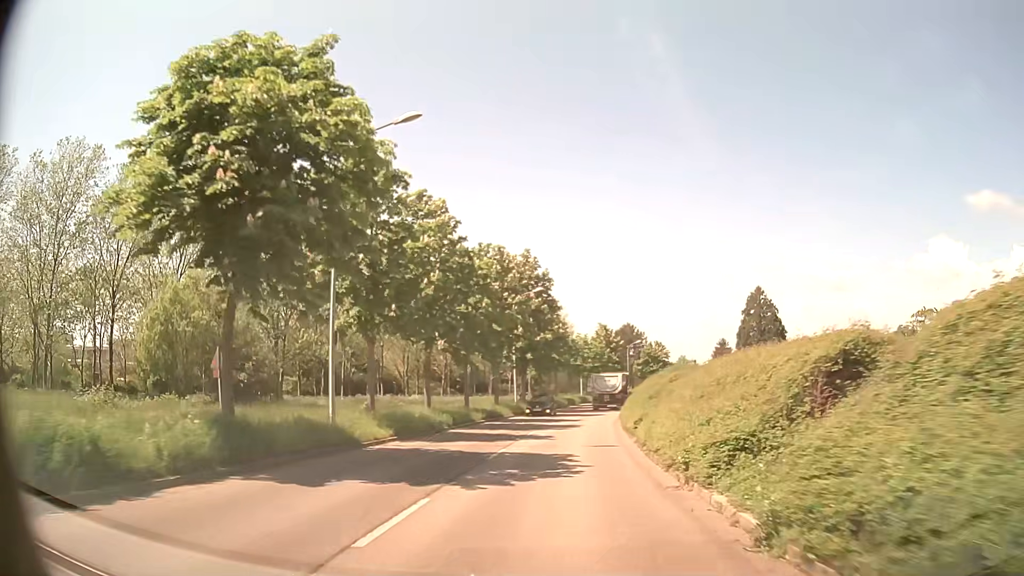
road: tertiary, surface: asphalt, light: Day
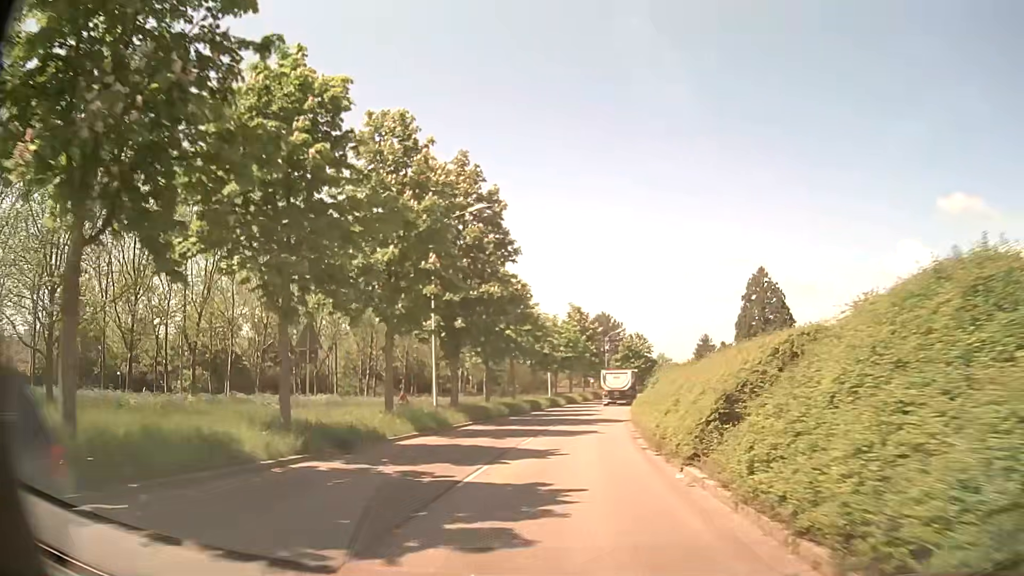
(+0.5, +22.5) m; +3°
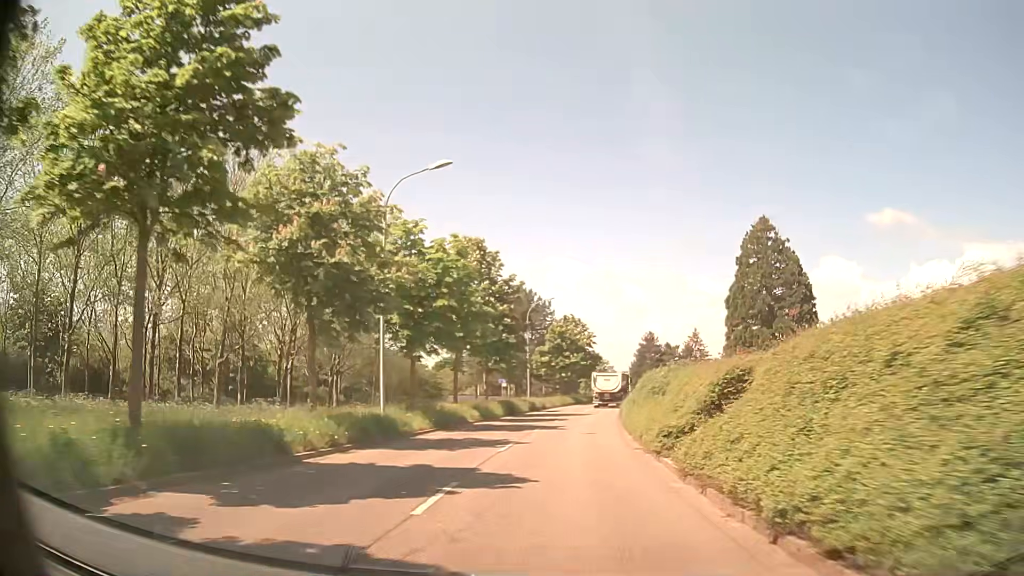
(+2.4, +38.3) m; +8°
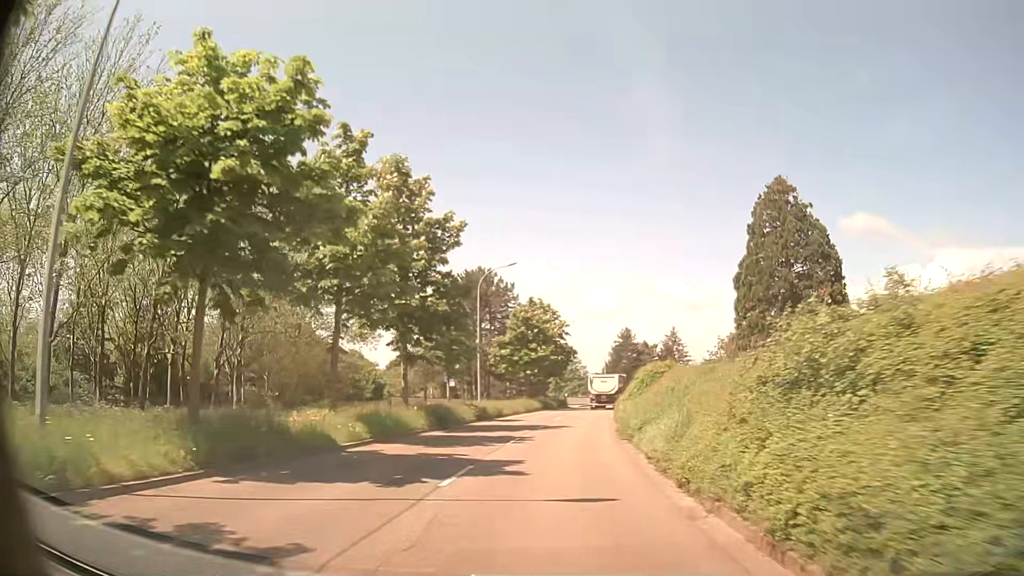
(+0.2, +15.3) m; +2°
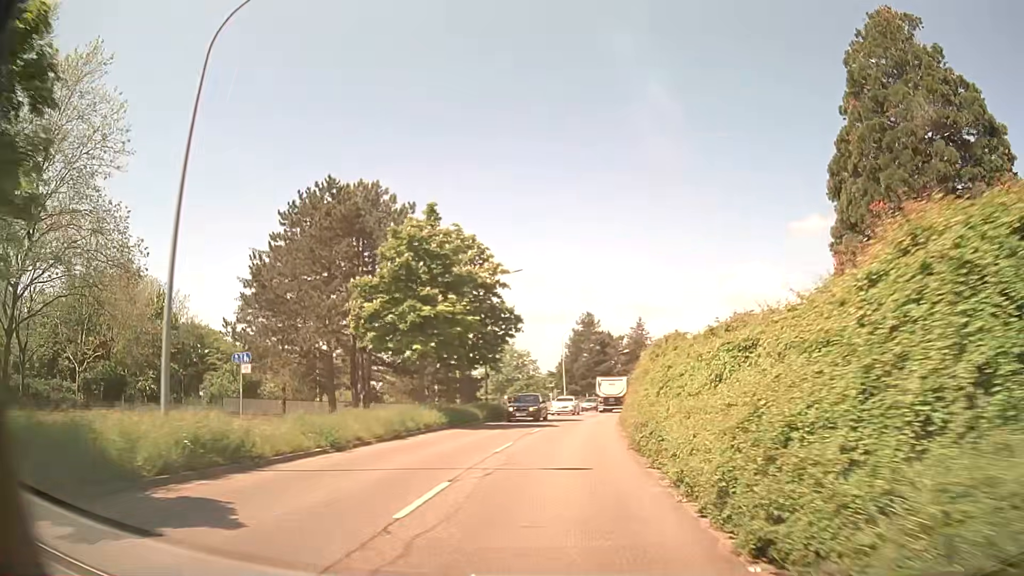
(+1.3, +29.5) m; +4°
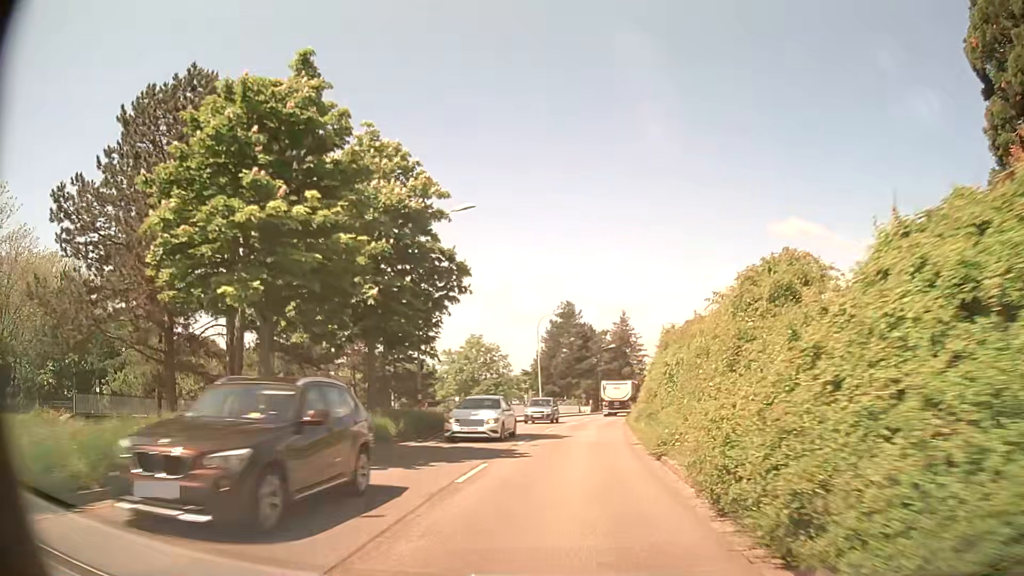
(+0.3, +14.4) m; +2°
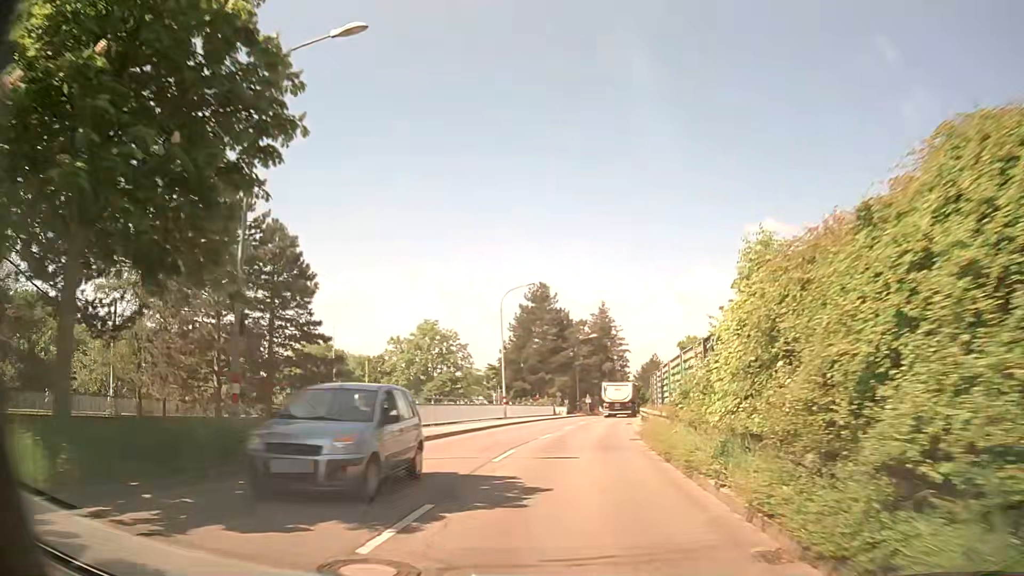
(+0.3, +14.2) m; +2°
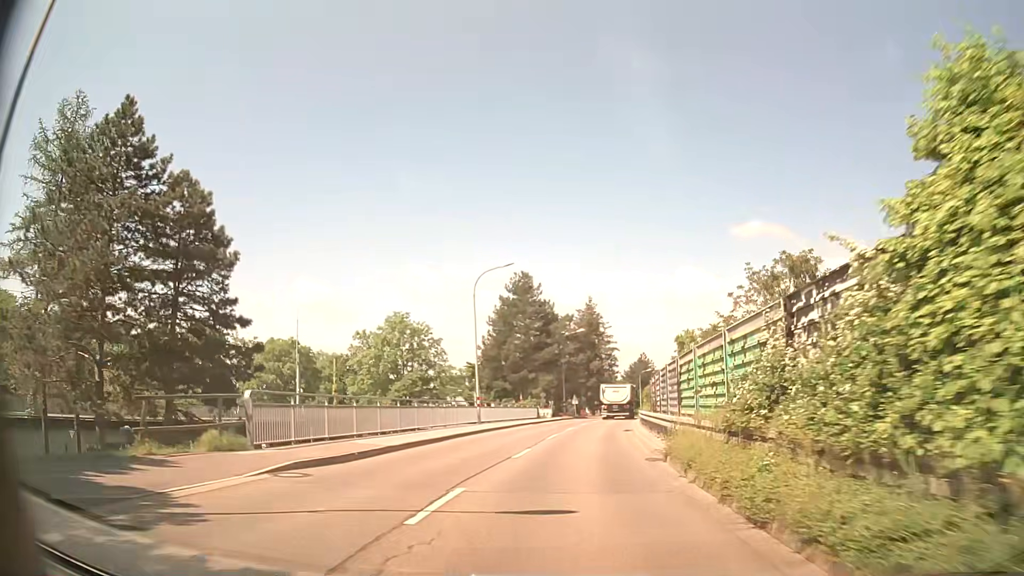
(+0.1, +7.1) m; +2°
(0, +10) (+1, +20) (+1, +30) (+2, +40) (+4, +50) (+5, +60) (+7, +70) (+9, +79) (+11, +89) (+14, +99) m
